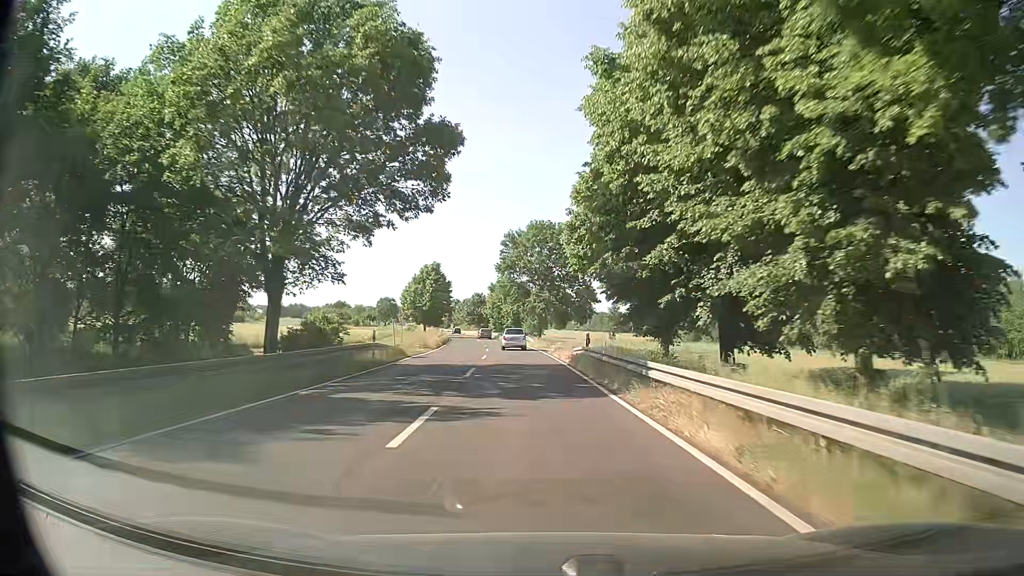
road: primary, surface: asphalt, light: Day
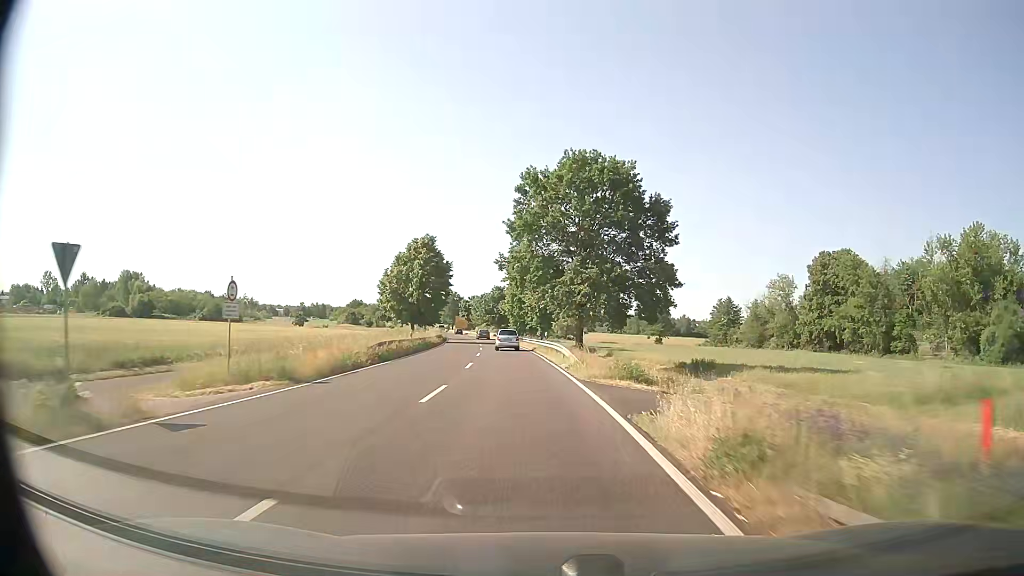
(-0.6, +31.0) m; -3°
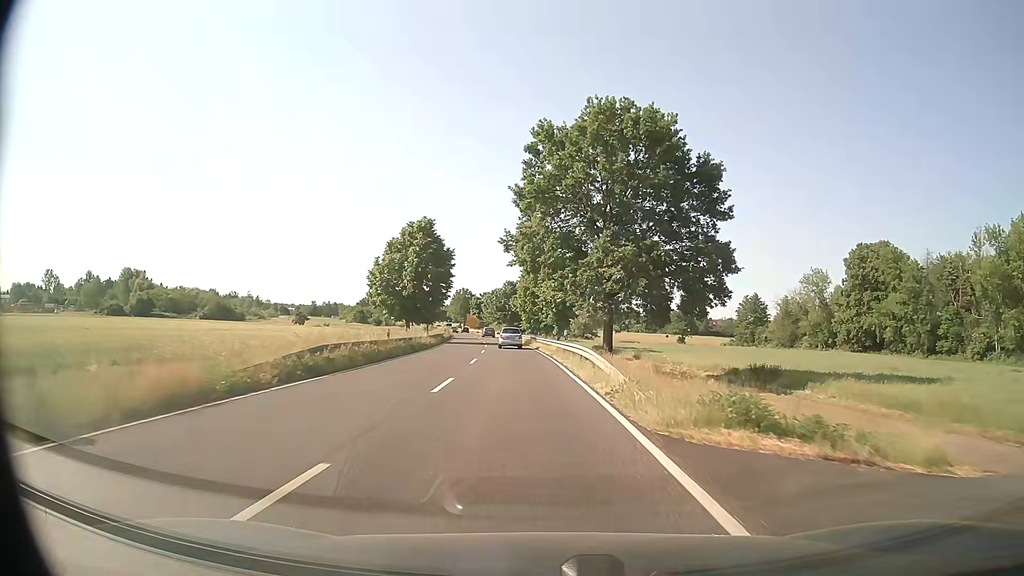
(0.0, +10.4) m; -1°
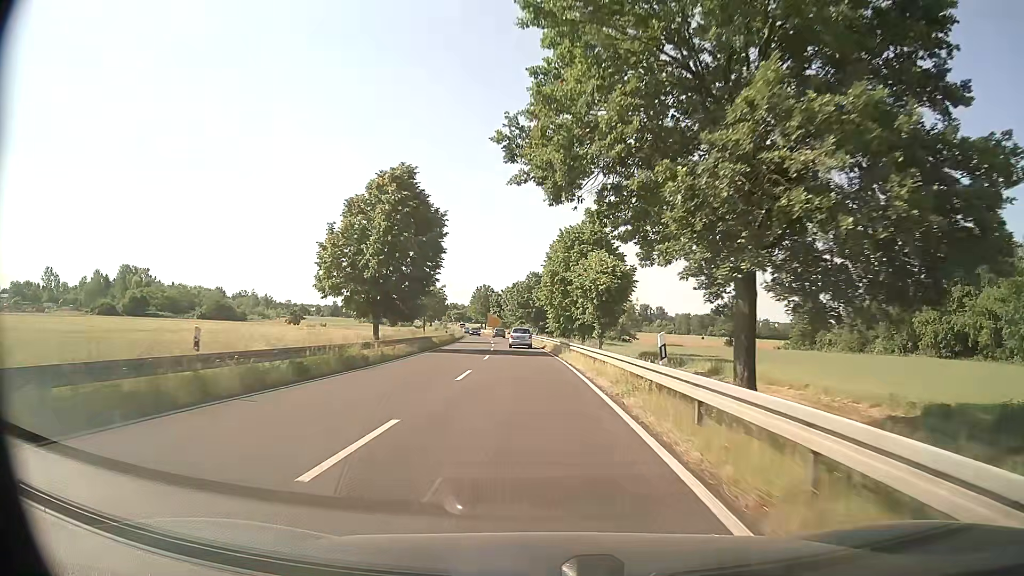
(-0.4, +20.9) m; -2°
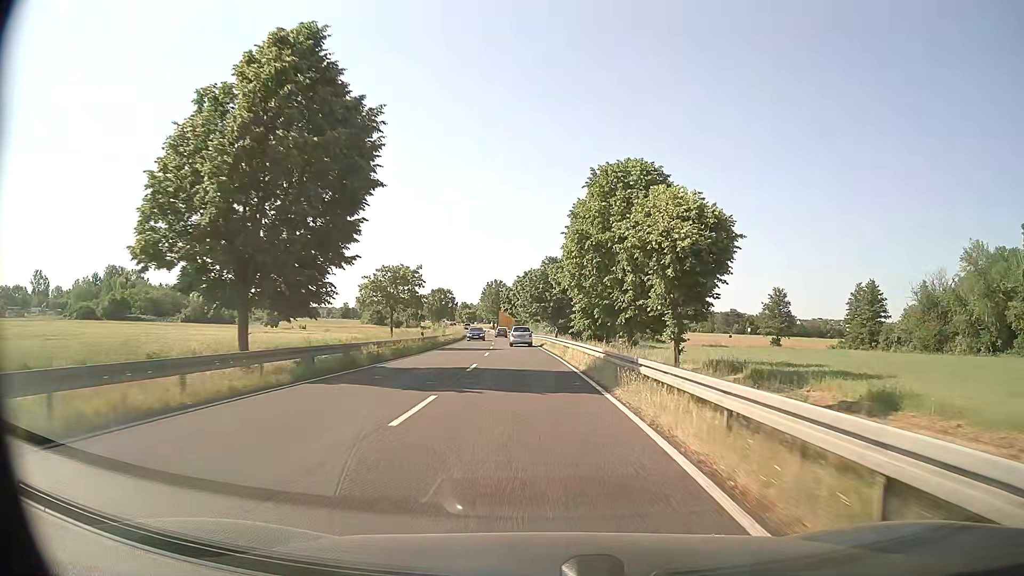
(-0.4, +20.9) m; -1°
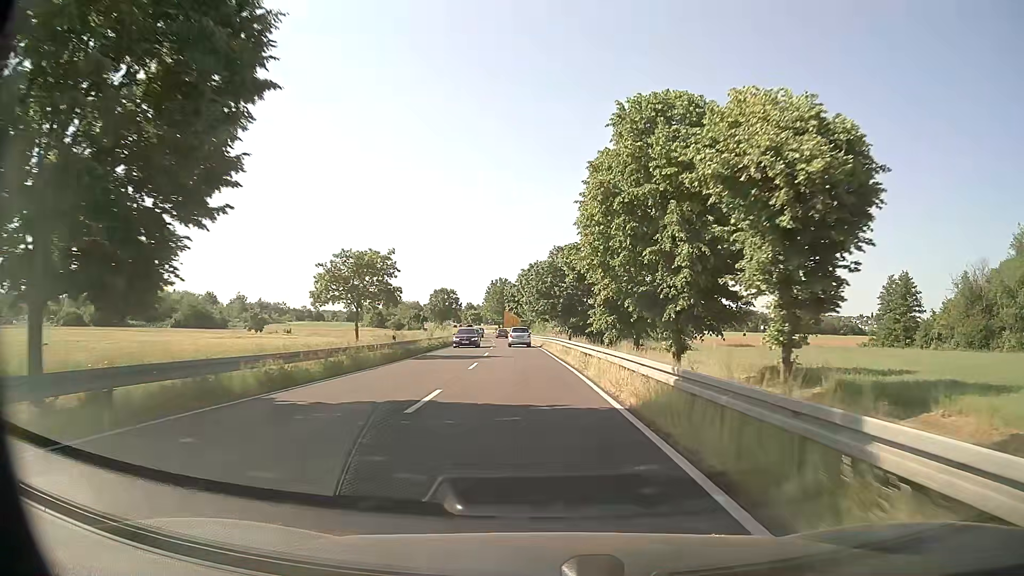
(-0.1, +10.4) m; -1°
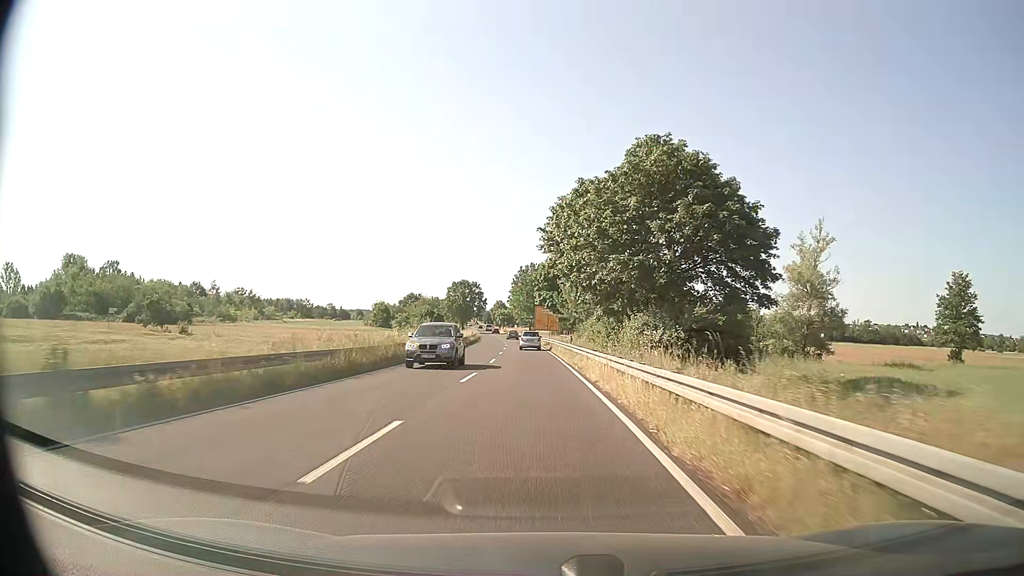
(-1.0, +41.3) m; -2°
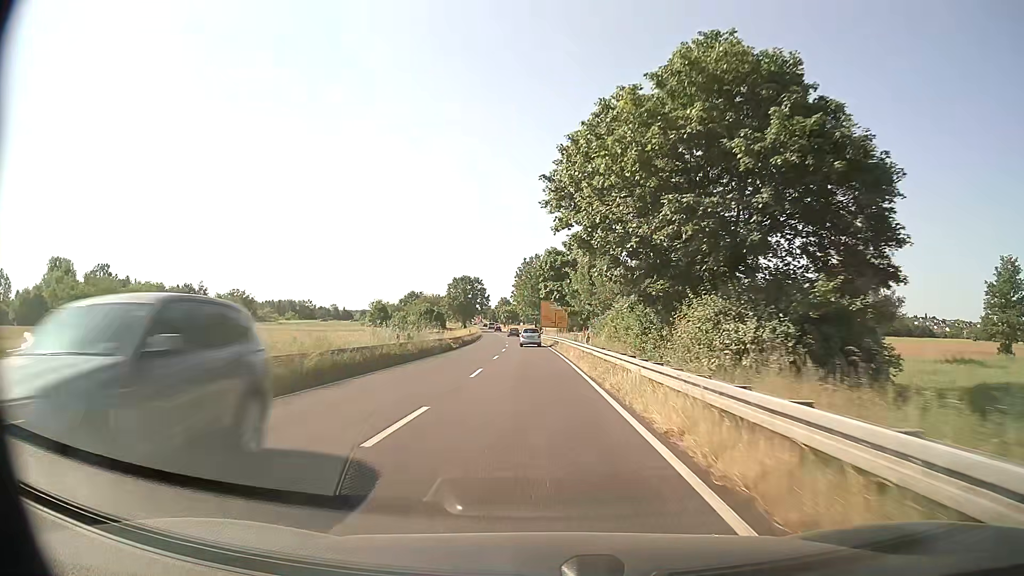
(-0.1, +10.2) m; -1°
(0, +10) (0, +20) (0, +30) (-1, +40) (-1, +50) (-2, +60) (-2, +70) (-3, +80) (-4, +90) (-4, +100) m
